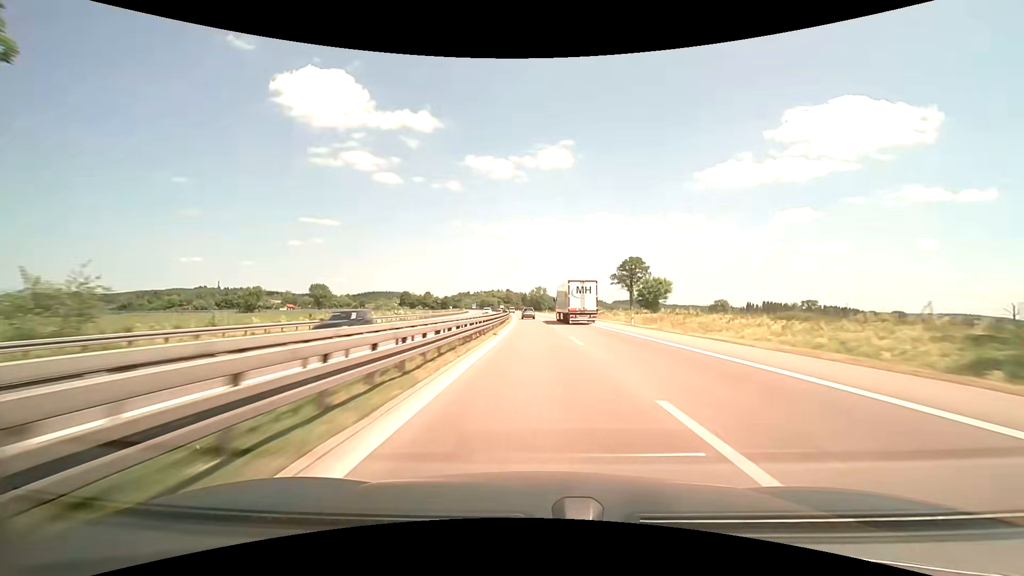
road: motorway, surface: asphalt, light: Day
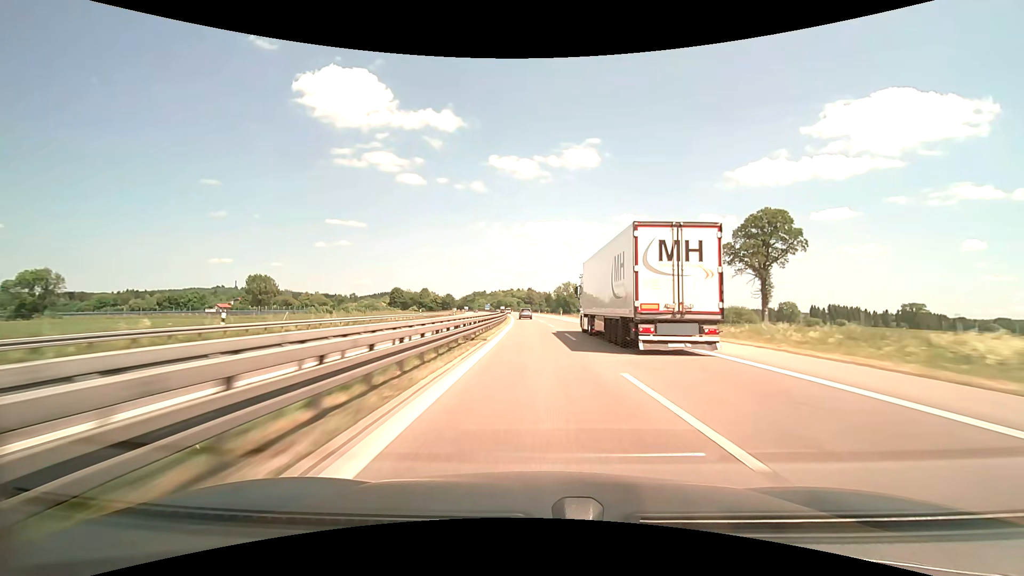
(-2.7, +86.4) m; -4°
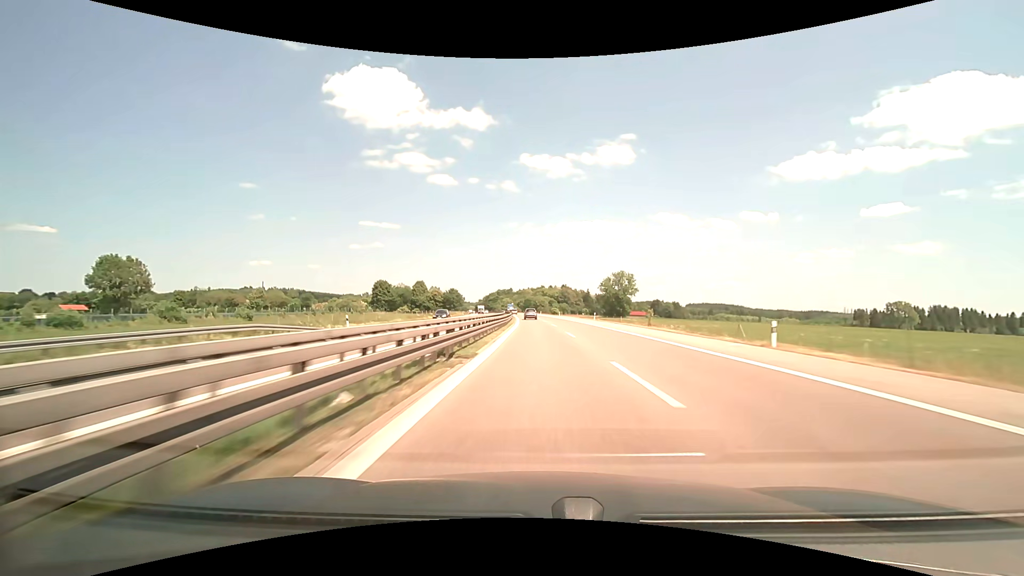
(-1.4, +86.9) m; -2°
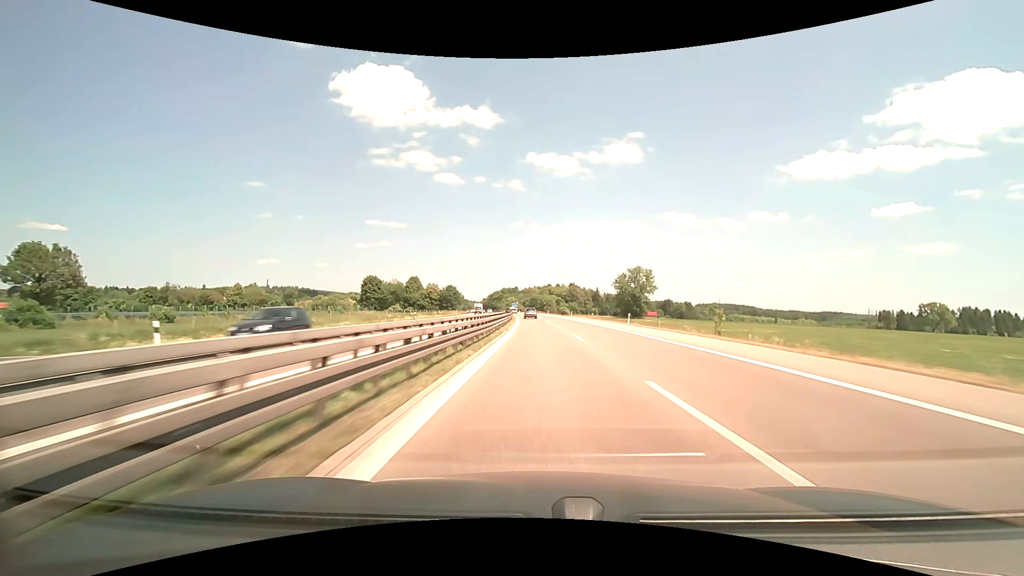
(-0.1, +21.7) m; -1°
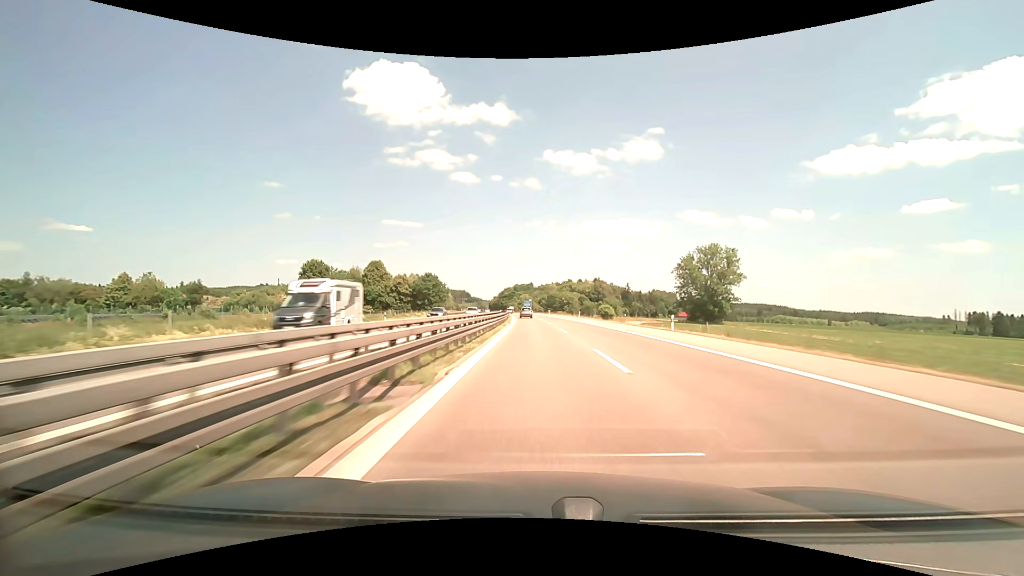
(-1.2, +64.7) m; -2°
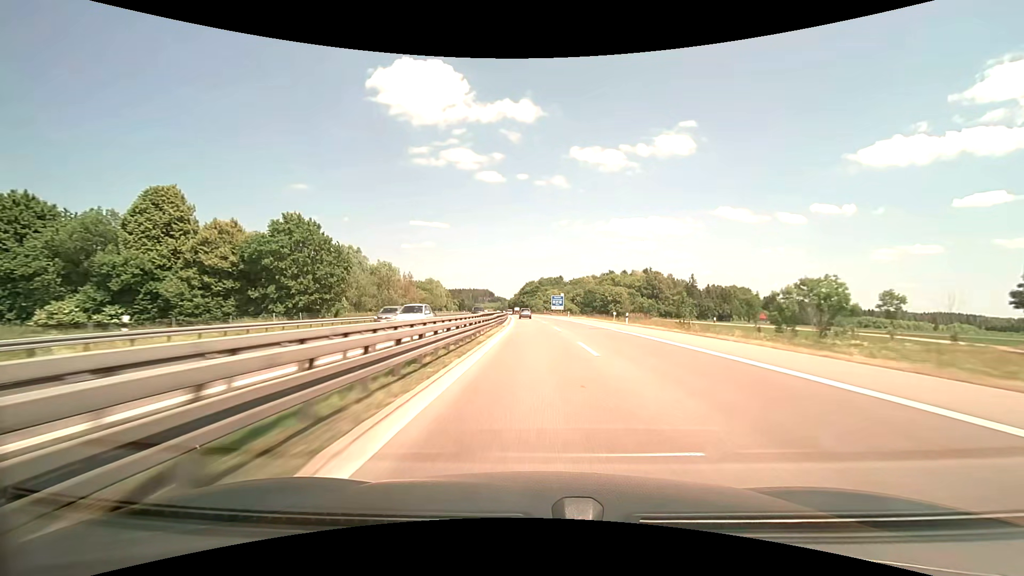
(-3.0, +85.4) m; -4°
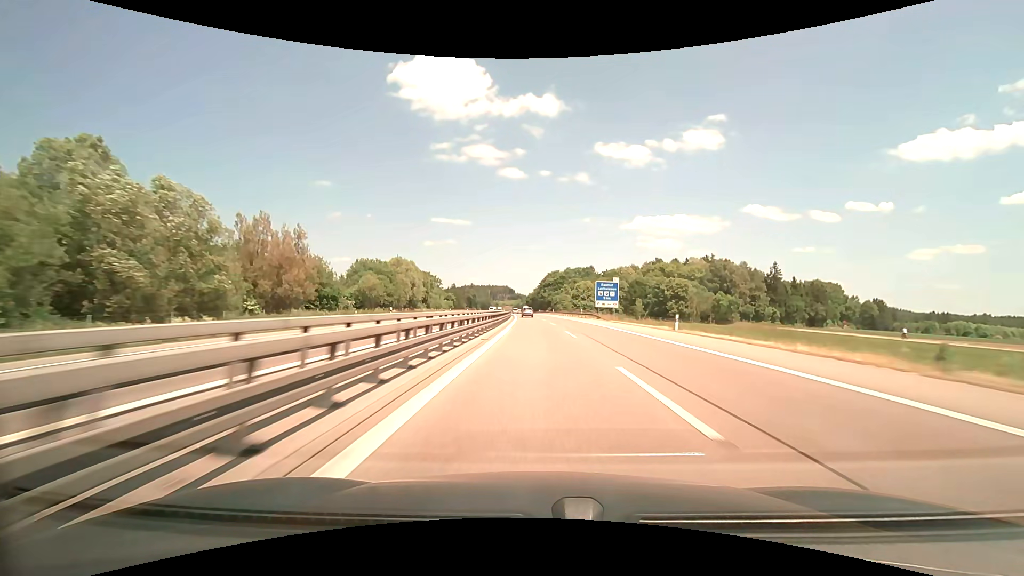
(-1.5, +63.2) m; -3°
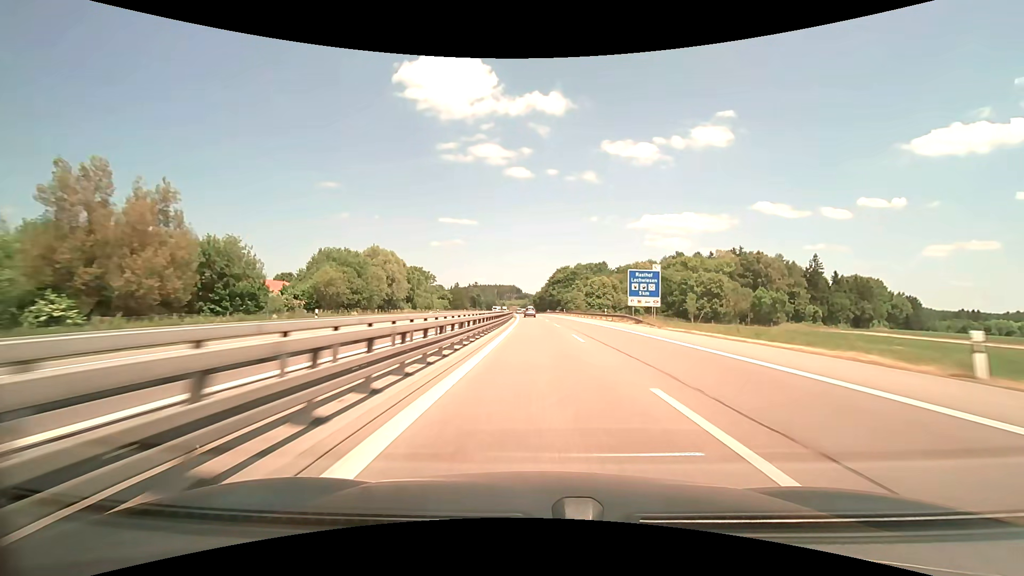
(-0.2, +20.8) m; -1°
(0, +10) (0, +20) (0, +30) (0, +40) (0, +50) (-1, +60) (-1, +70) (-1, +80) (-2, +90) (-2, +100) m
